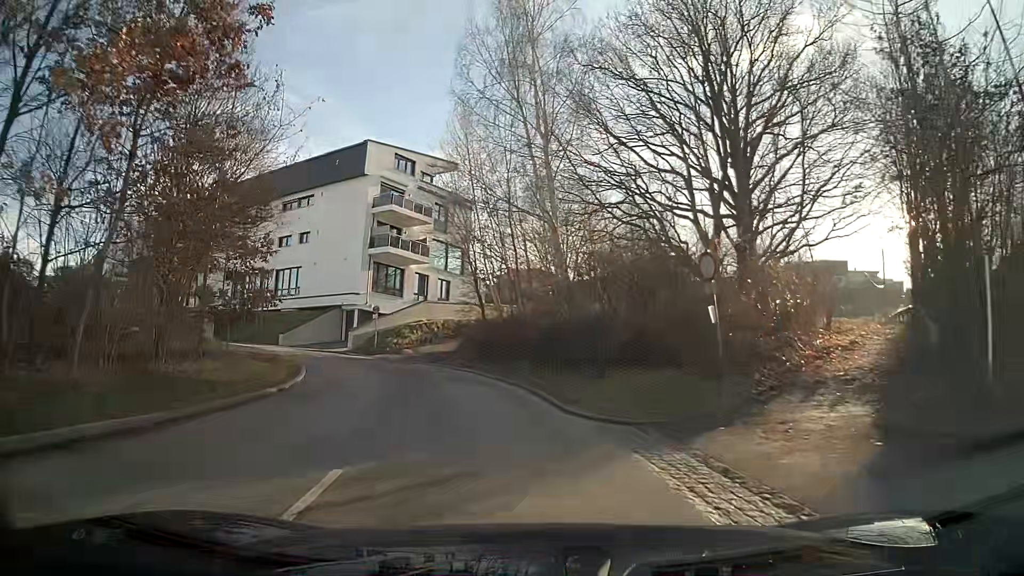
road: residential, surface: asphalt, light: Day
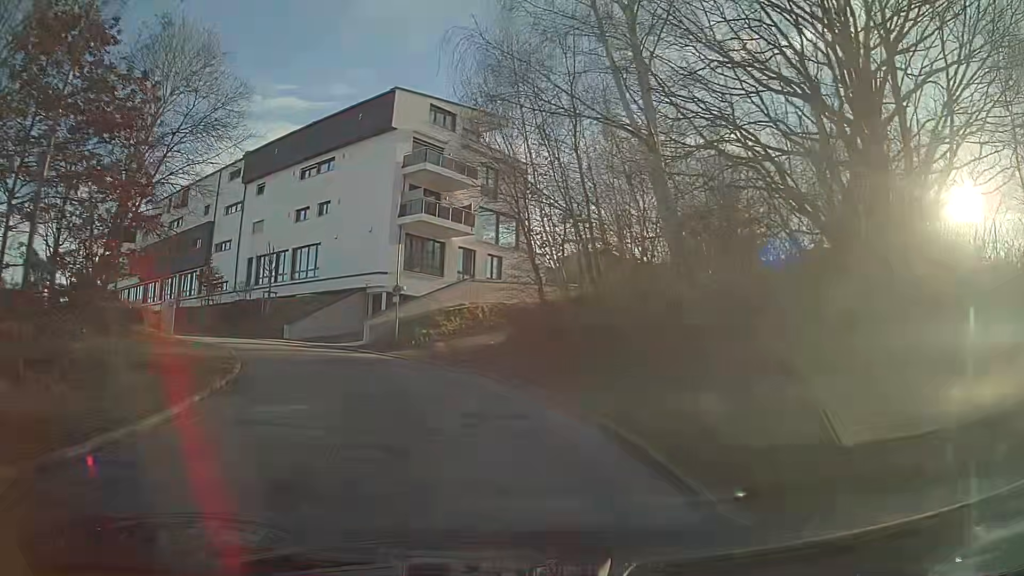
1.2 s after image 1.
(-0.4, +9.4) m; -6°
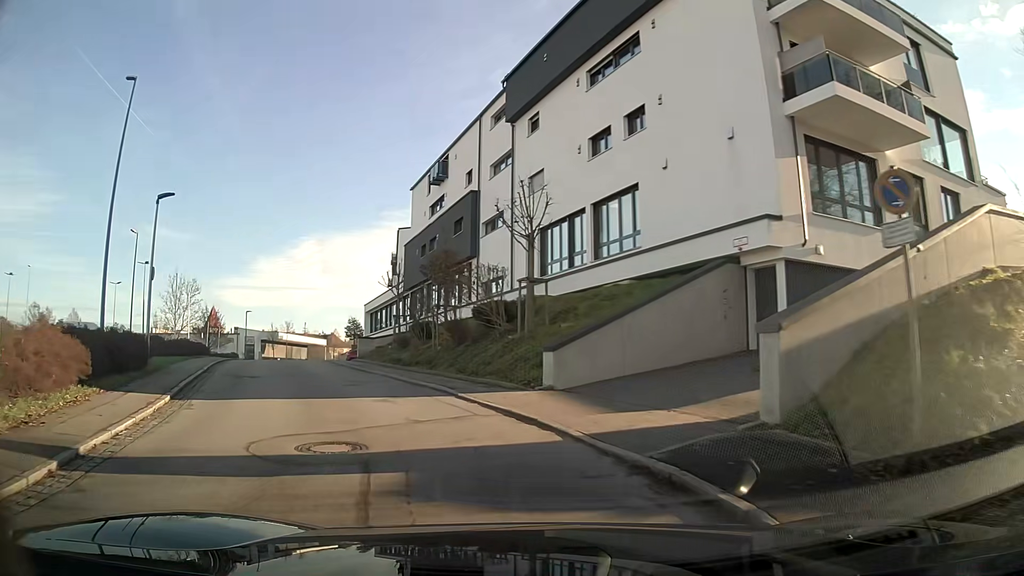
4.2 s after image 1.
(-5.2, +20.5) m; -32°
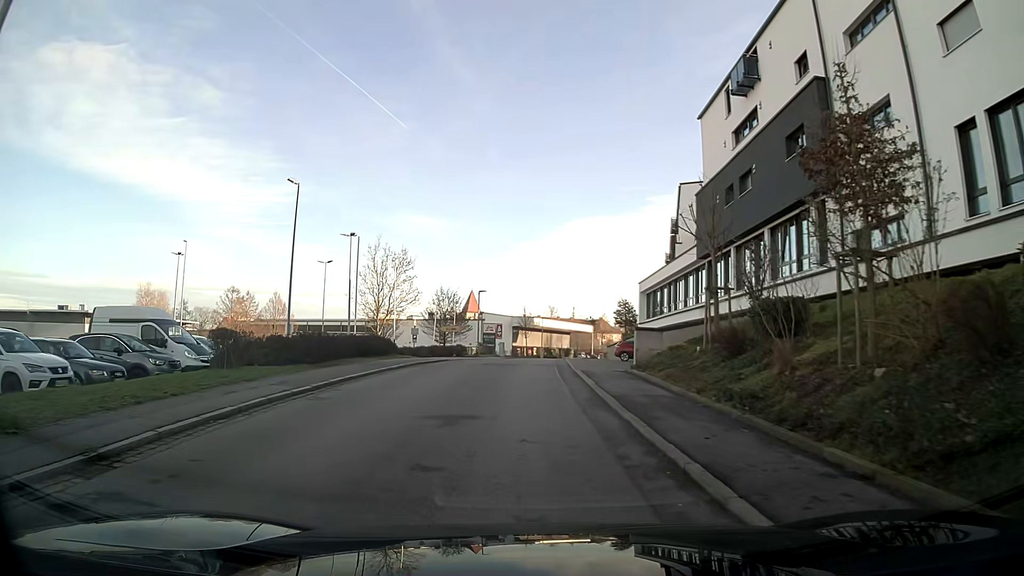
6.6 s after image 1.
(-3.6, +16.4) m; -20°
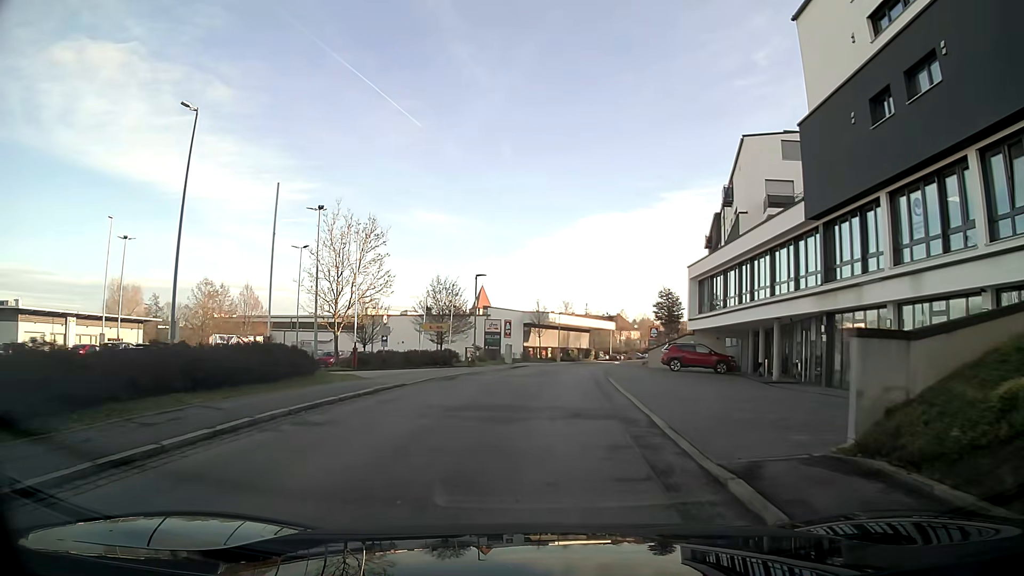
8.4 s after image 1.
(-0.1, +14.3) m; 0°
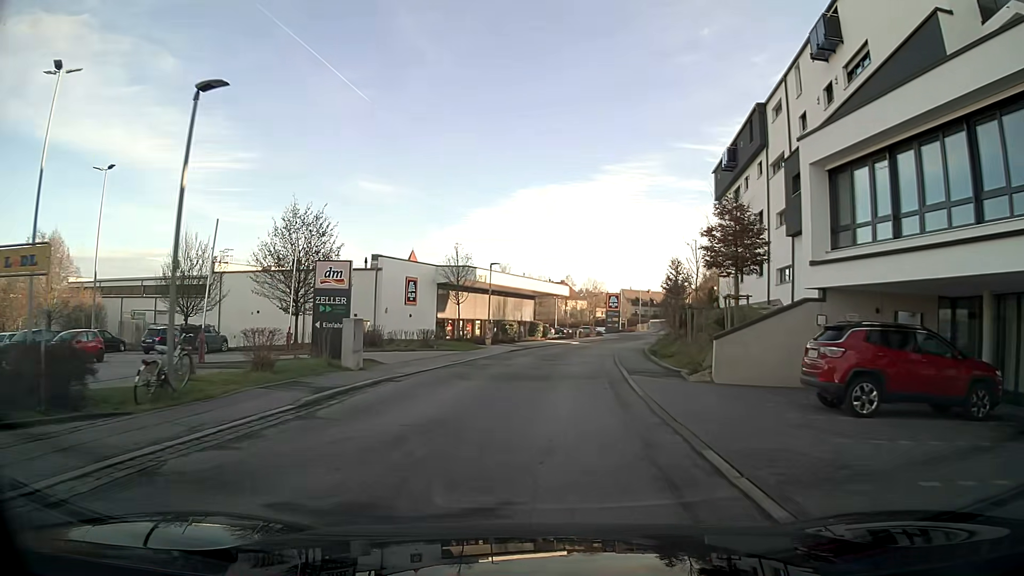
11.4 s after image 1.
(+1.2, +27.8) m; +5°
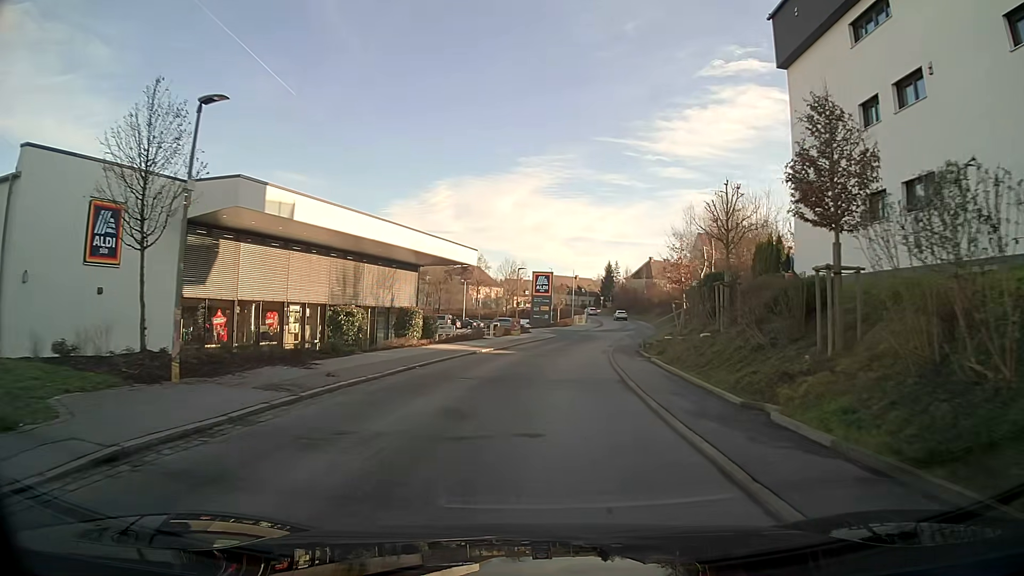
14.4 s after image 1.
(+1.9, +30.3) m; +7°
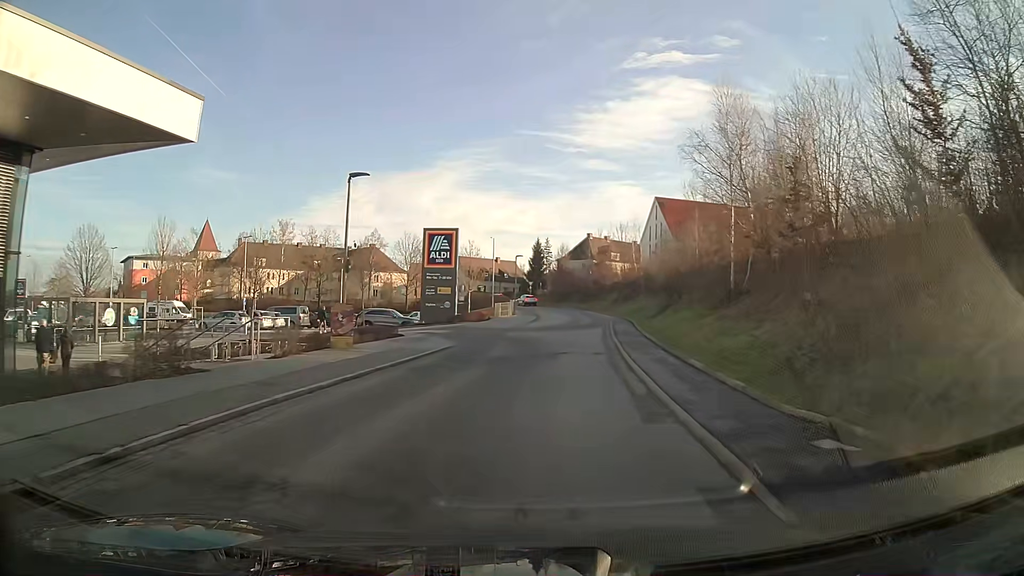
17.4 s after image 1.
(+1.8, +31.4) m; +7°
(0, +10) (+1, +20) (+2, +30) (+3, +40) (+3, +50) (+3, +60) (+3, +70) (+2, +80) (-1, +90) (-4, +99) m
